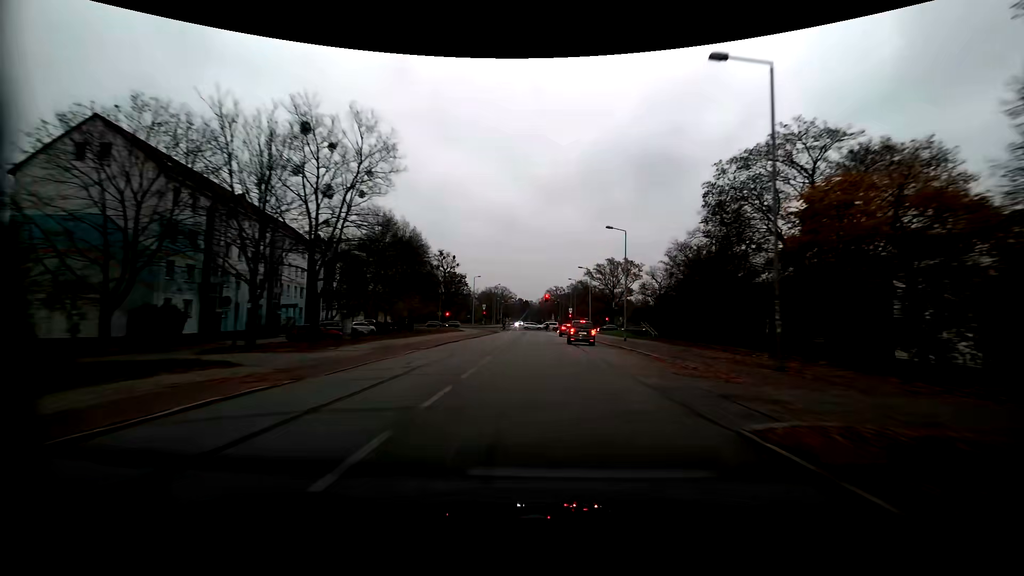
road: residential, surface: asphalt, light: Day
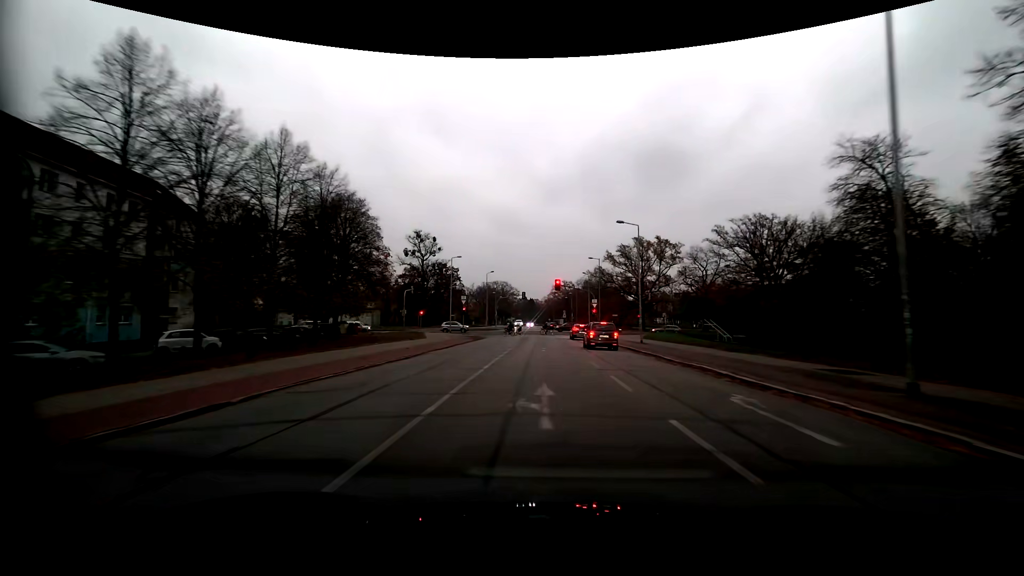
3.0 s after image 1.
(-0.4, +31.1) m; -1°
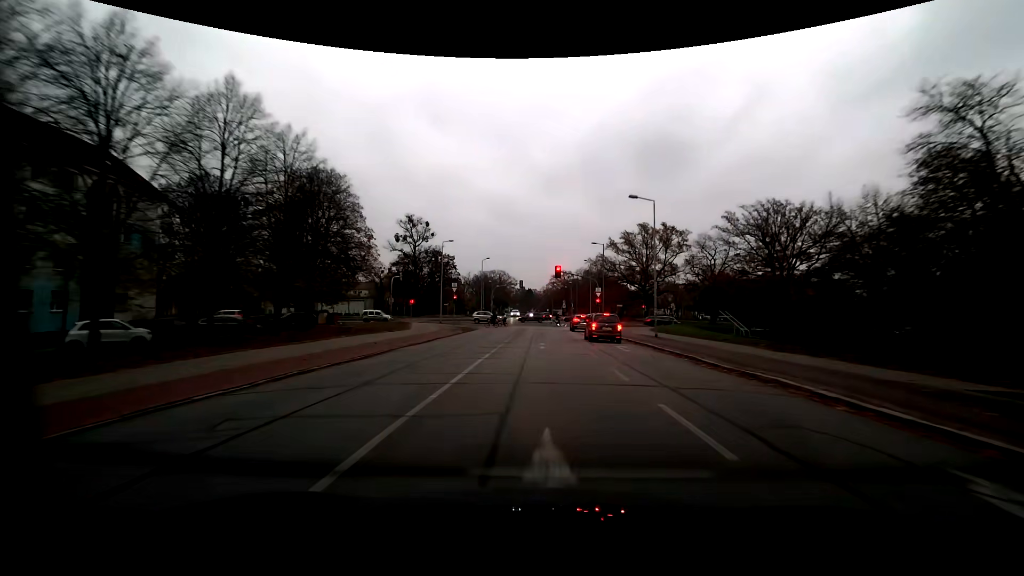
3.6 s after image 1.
(0.0, +5.4) m; 0°
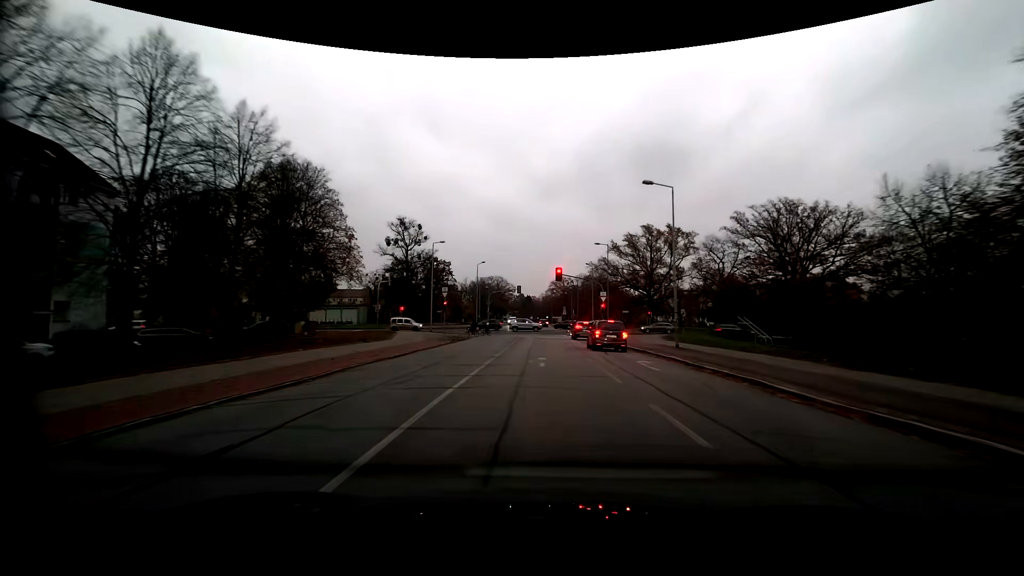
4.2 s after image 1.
(0.0, +5.1) m; +1°
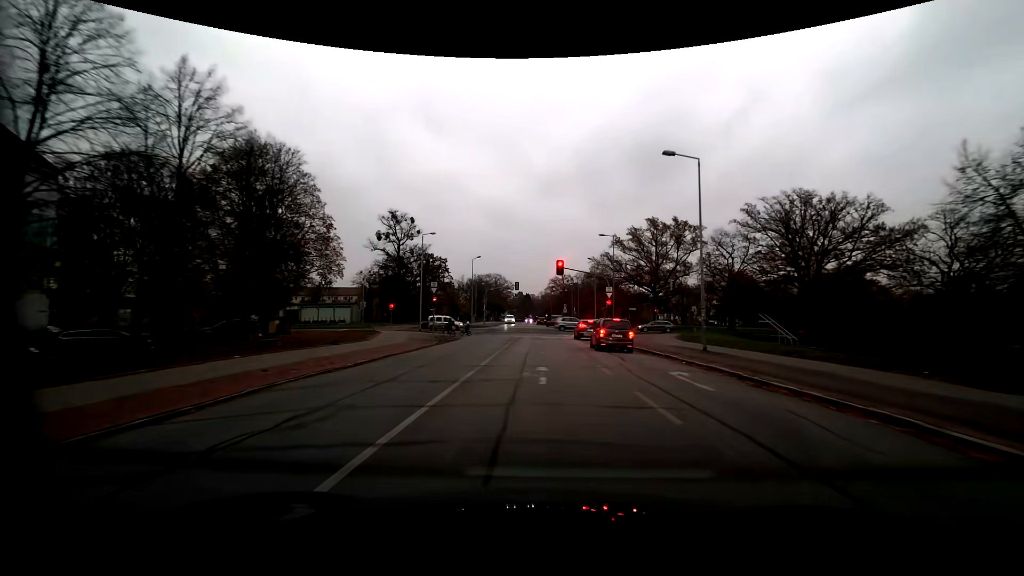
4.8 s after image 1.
(0.0, +4.8) m; 0°
